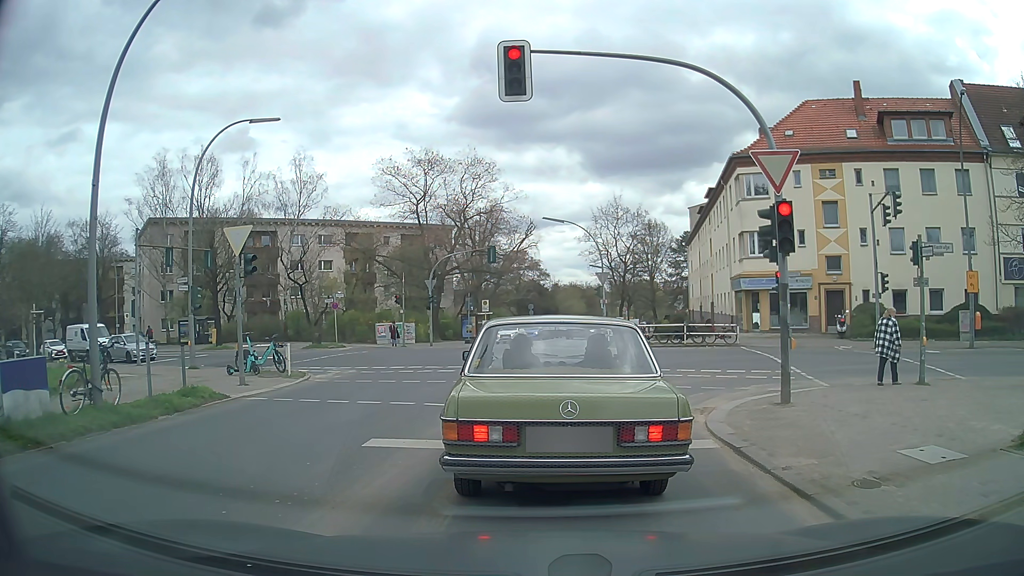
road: tertiary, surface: asphalt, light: Day
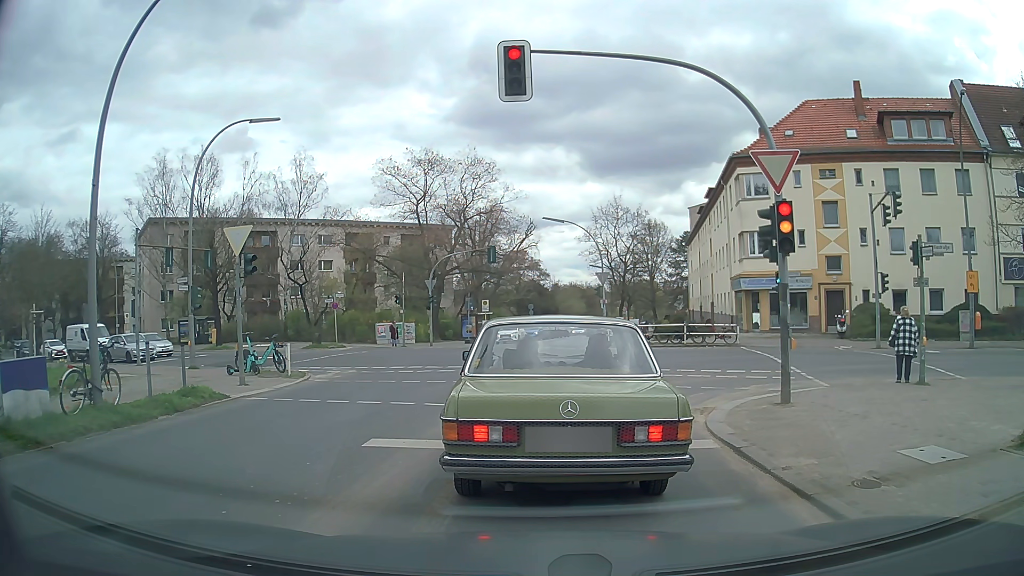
(0.0, 0.0) m; 0°
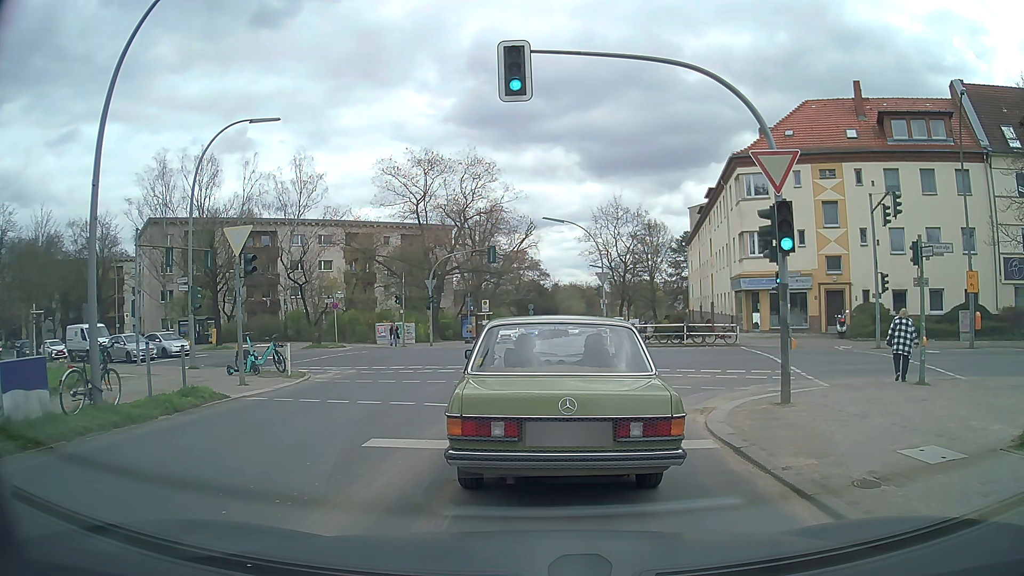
(0.0, 0.0) m; 0°
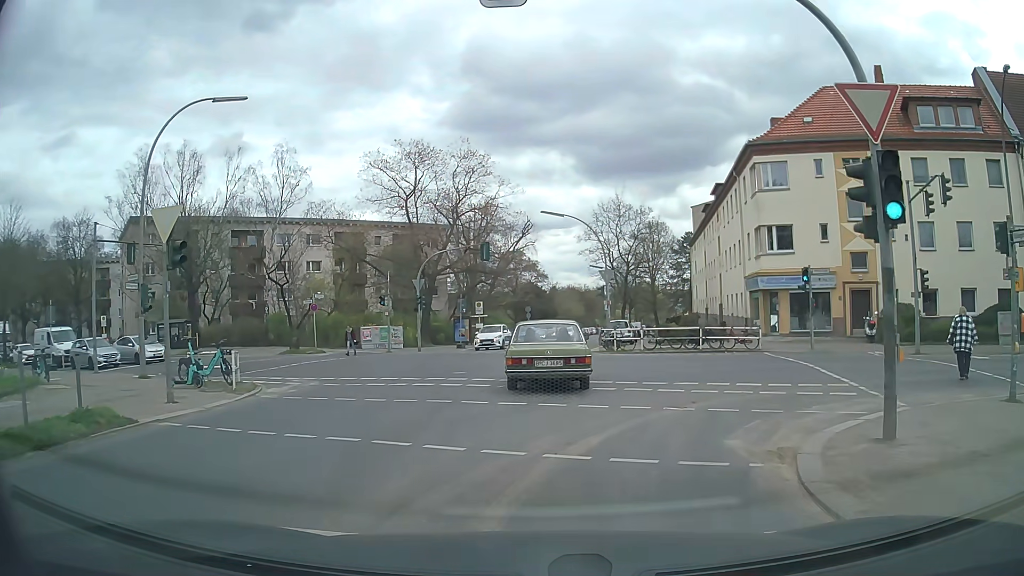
(0.0, +3.8) m; -1°
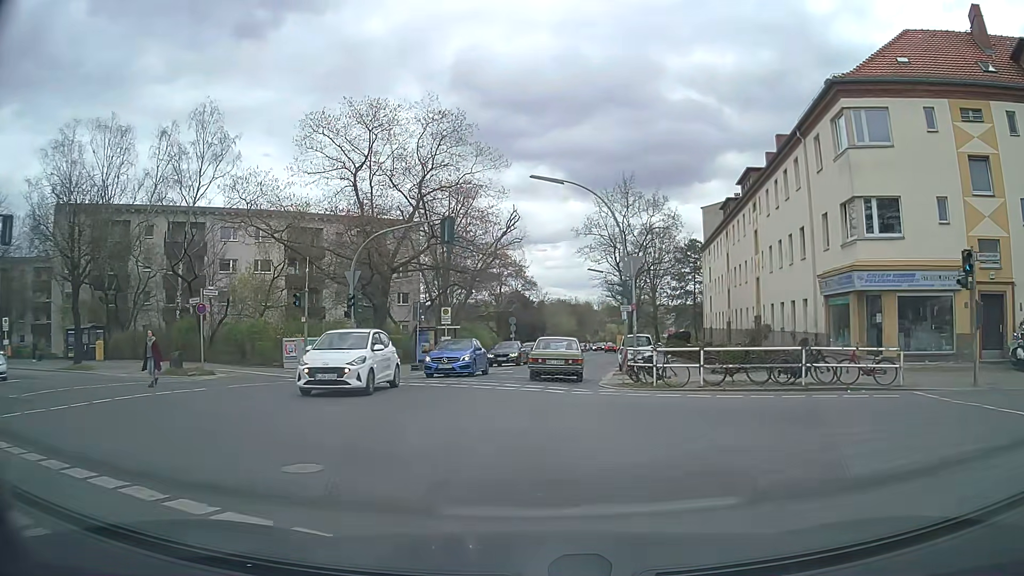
(+0.2, +12.8) m; +2°
